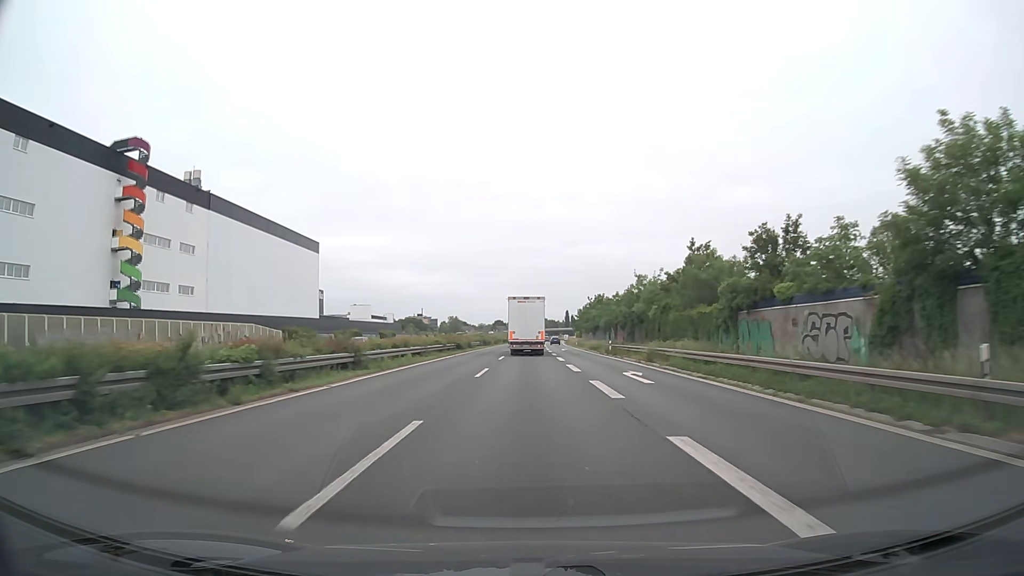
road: trunk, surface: asphalt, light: Day
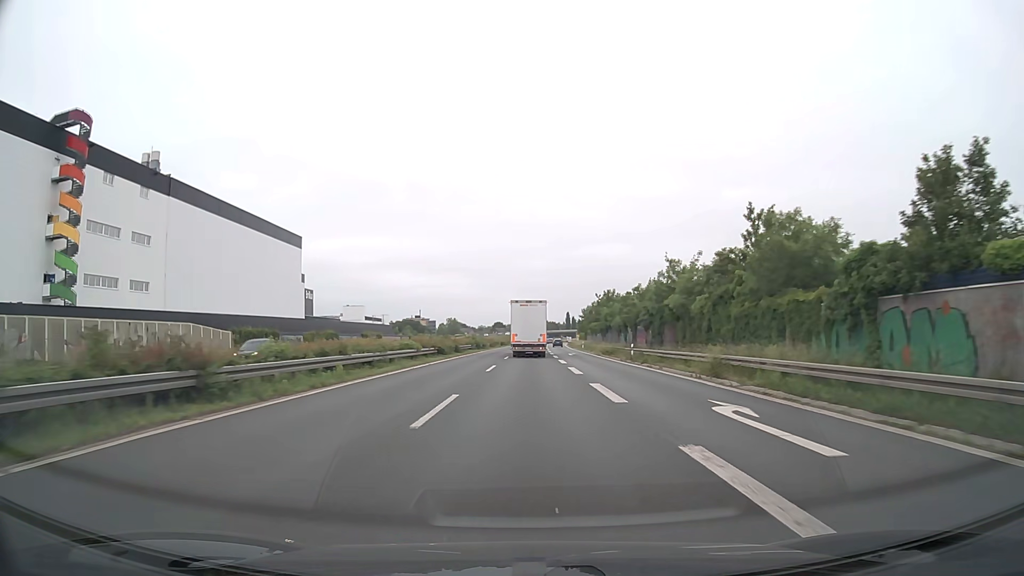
(0.0, +12.6) m; 0°
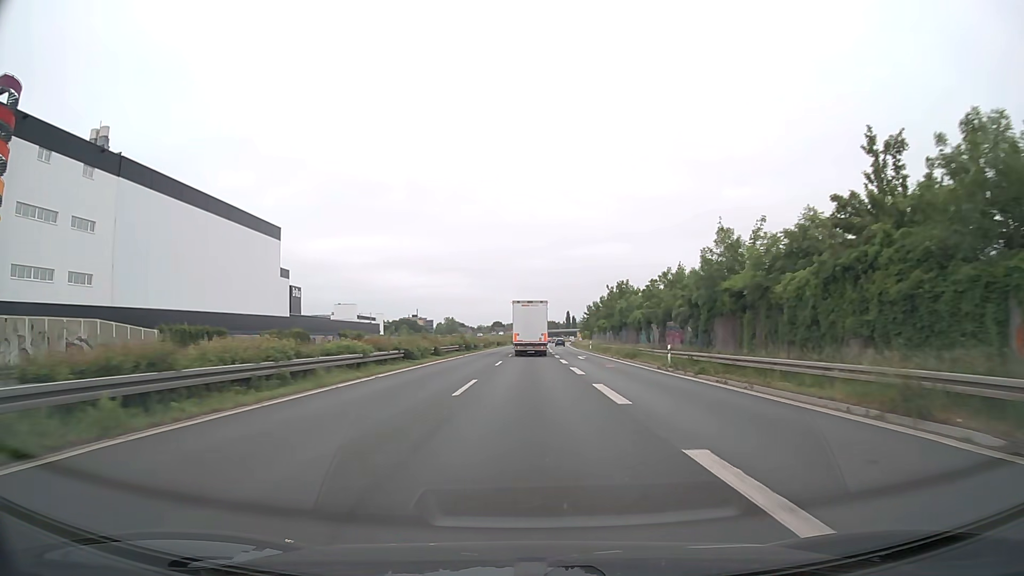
(0.0, +12.5) m; 0°
